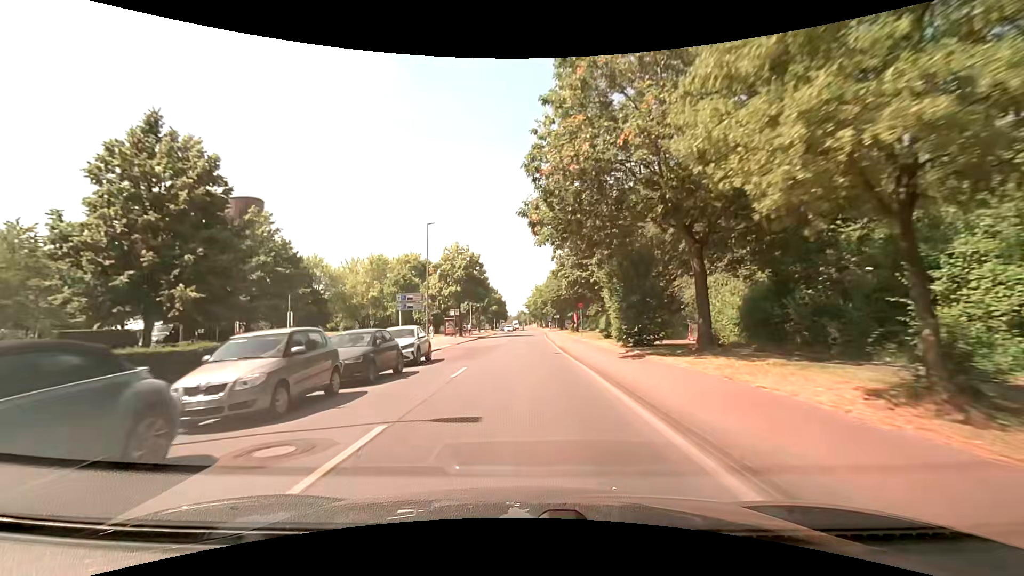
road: tertiary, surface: asphalt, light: Day
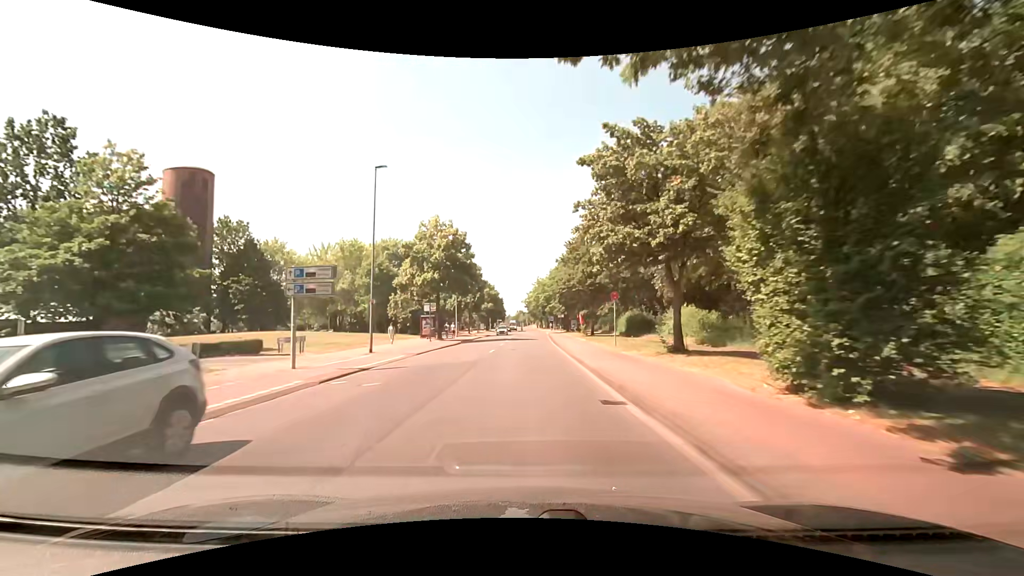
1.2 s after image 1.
(-0.1, +15.4) m; 0°
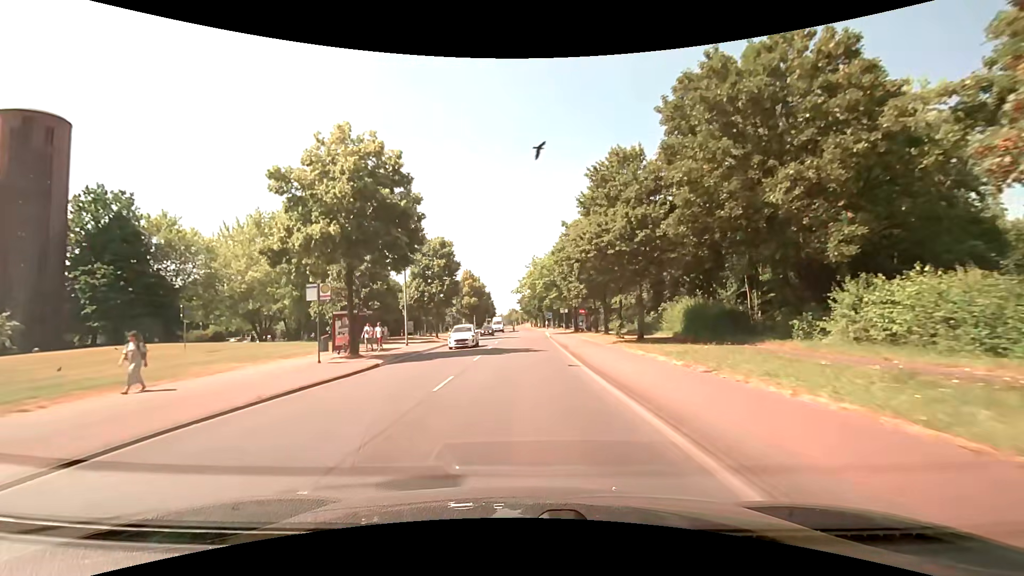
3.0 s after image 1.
(+0.1, +23.1) m; 0°
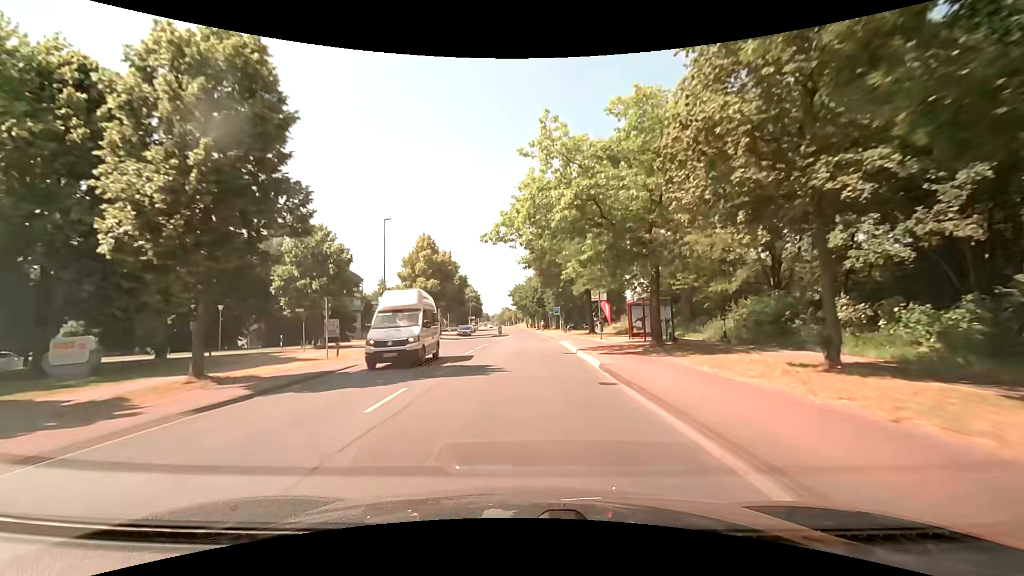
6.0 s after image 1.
(+0.7, +38.5) m; +1°
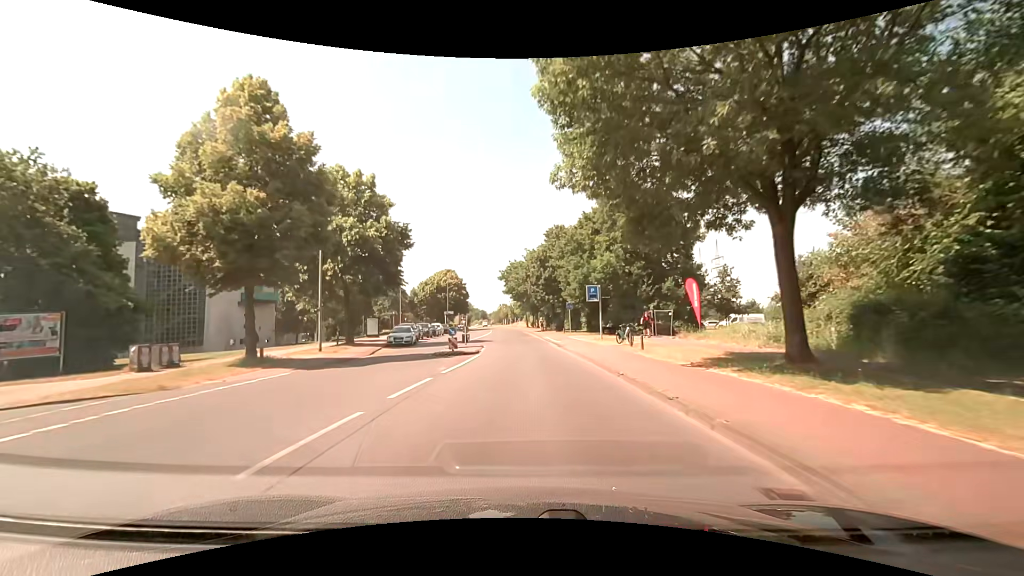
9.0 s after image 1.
(+0.2, +38.4) m; 0°
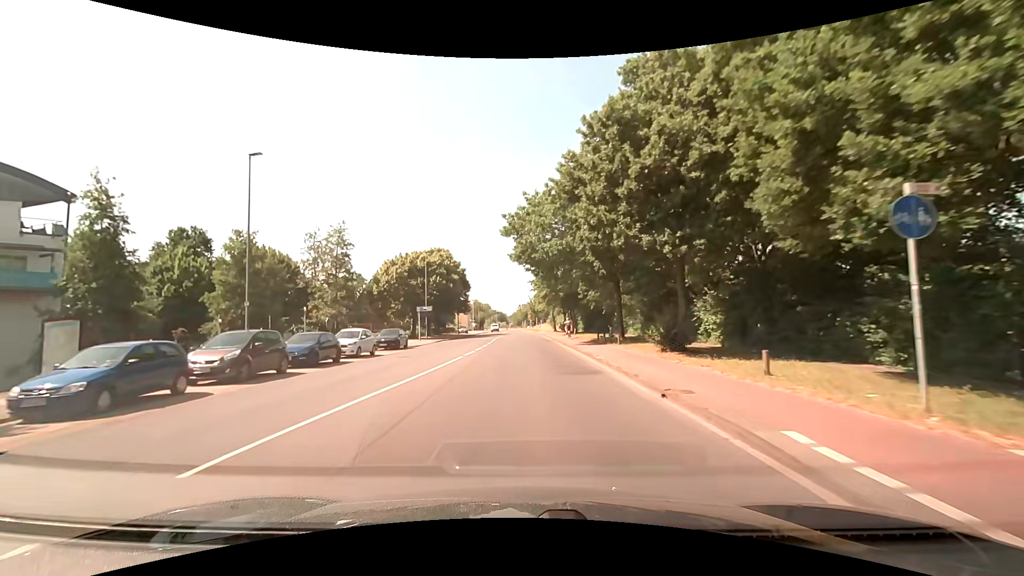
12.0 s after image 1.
(-0.5, +38.3) m; -2°
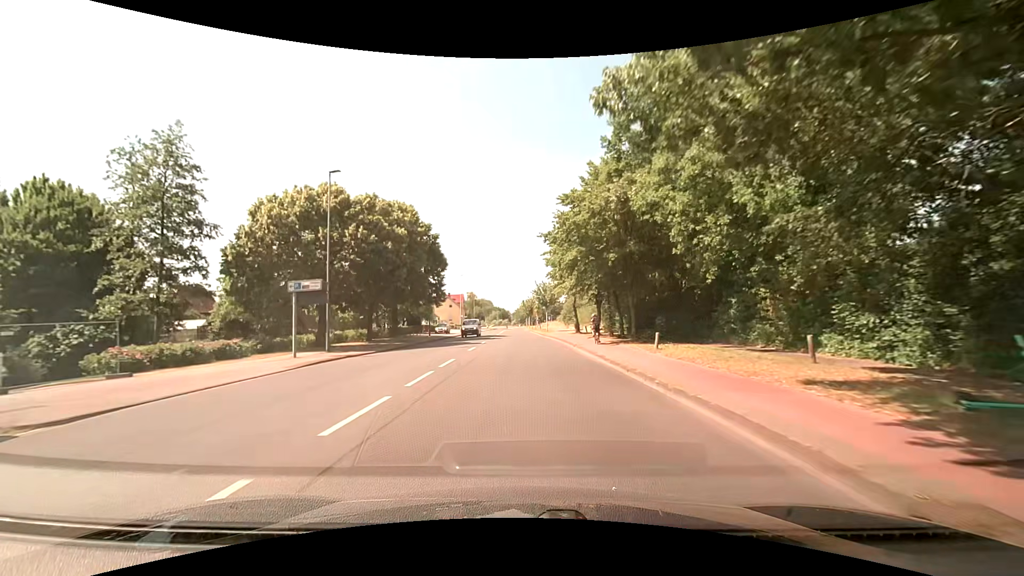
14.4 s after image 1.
(-0.2, +30.4) m; -1°
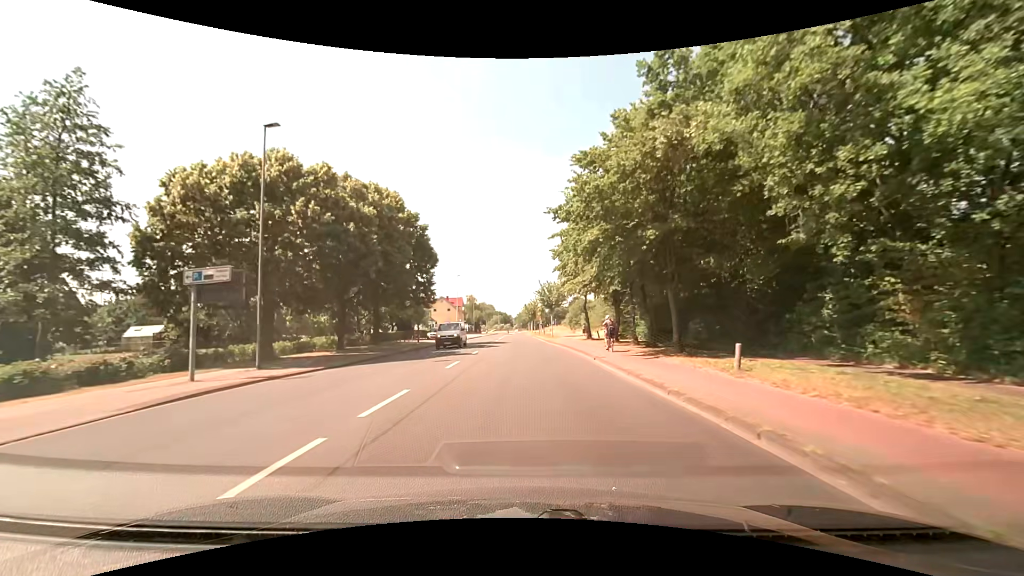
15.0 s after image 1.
(0.0, +7.6) m; 0°
(0, +10) (0, +20) (0, +30) (0, +40) (0, +50) (-1, +60) (-1, +70) (-1, +80) (-1, +90) (-1, +100) m
